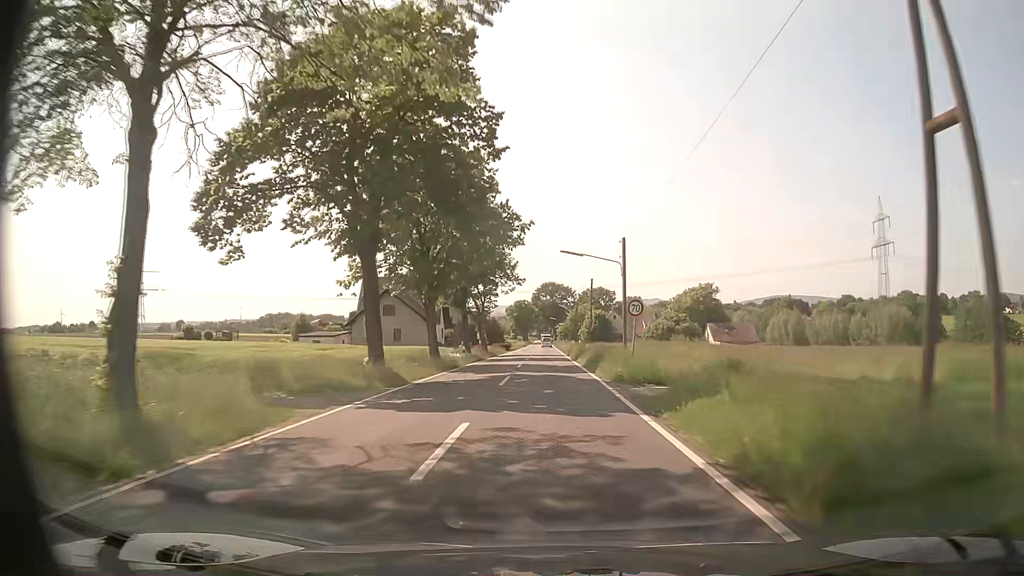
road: tertiary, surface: asphalt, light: Day
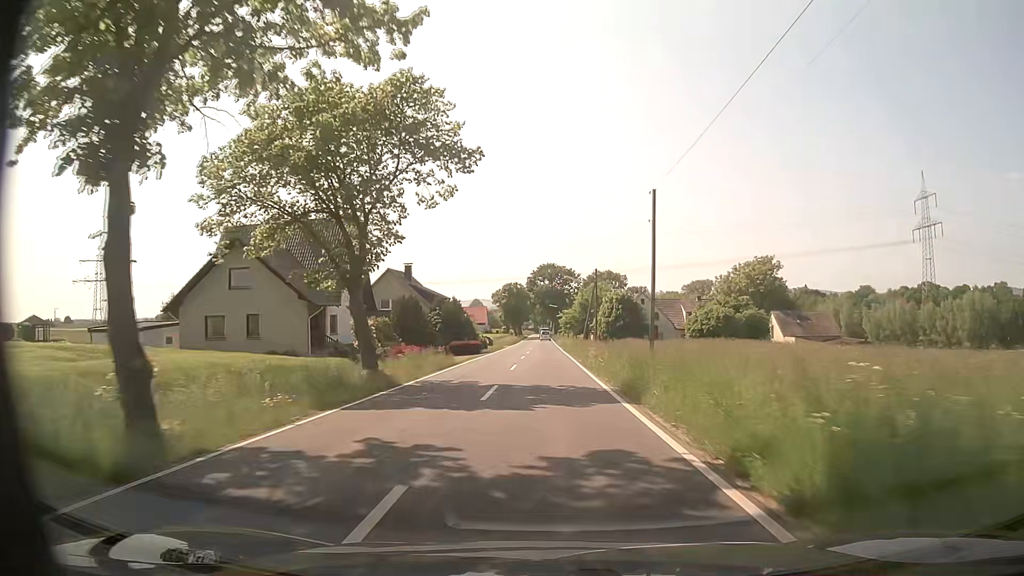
(-0.1, +40.2) m; 0°
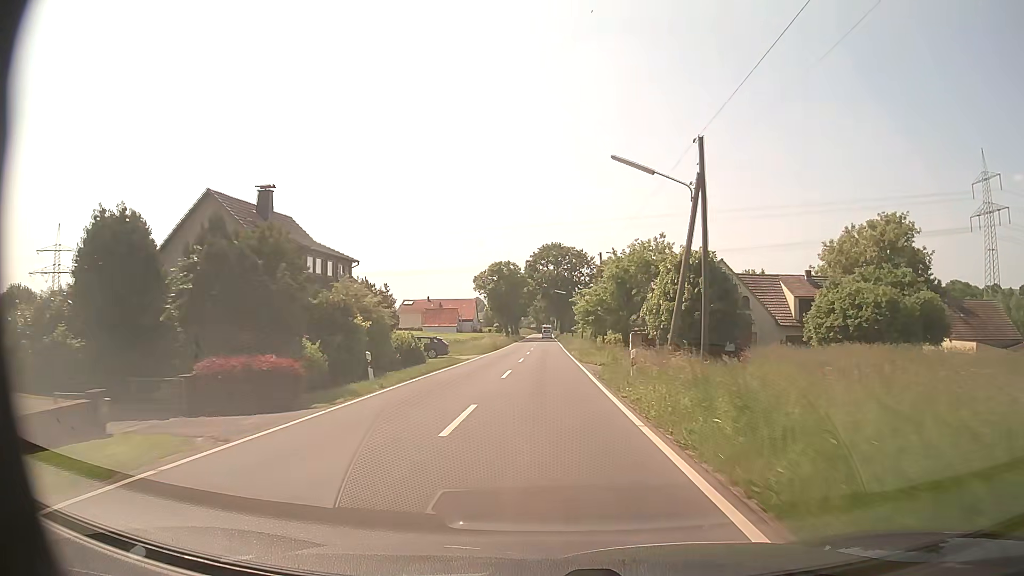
(+0.1, +40.8) m; 0°
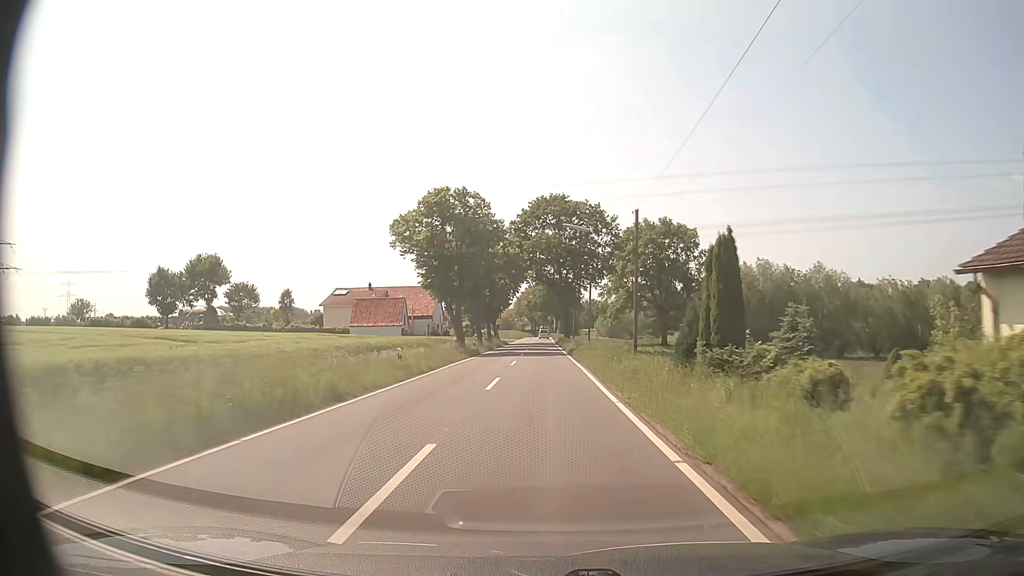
(0.0, +52.8) m; 0°
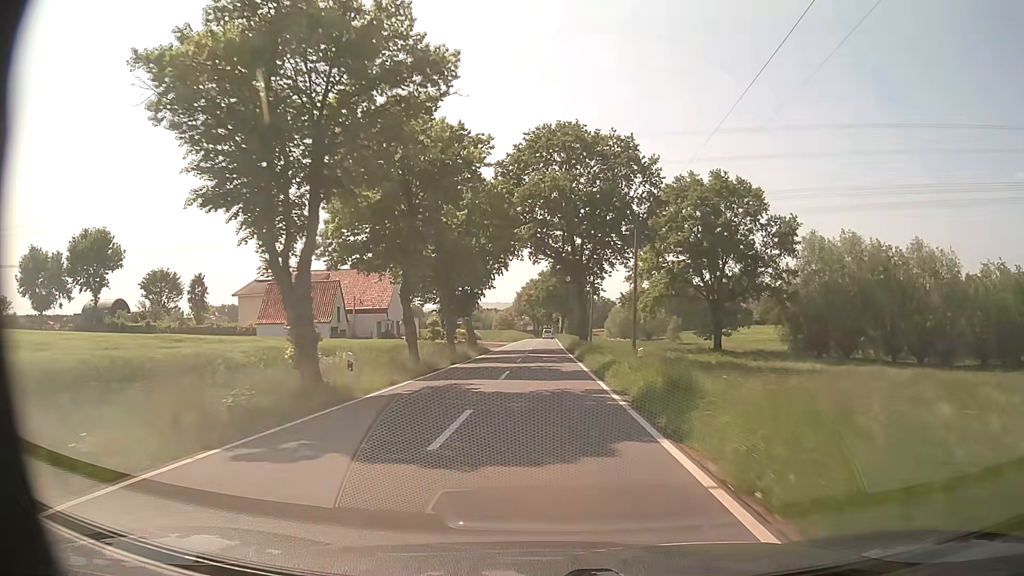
(-0.1, +32.3) m; 0°
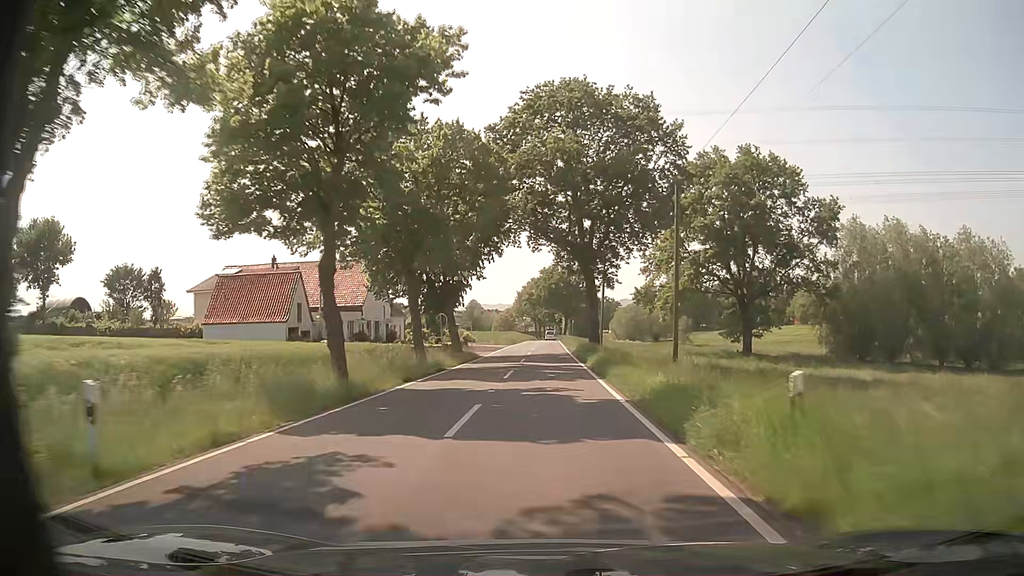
(0.0, +10.9) m; 0°
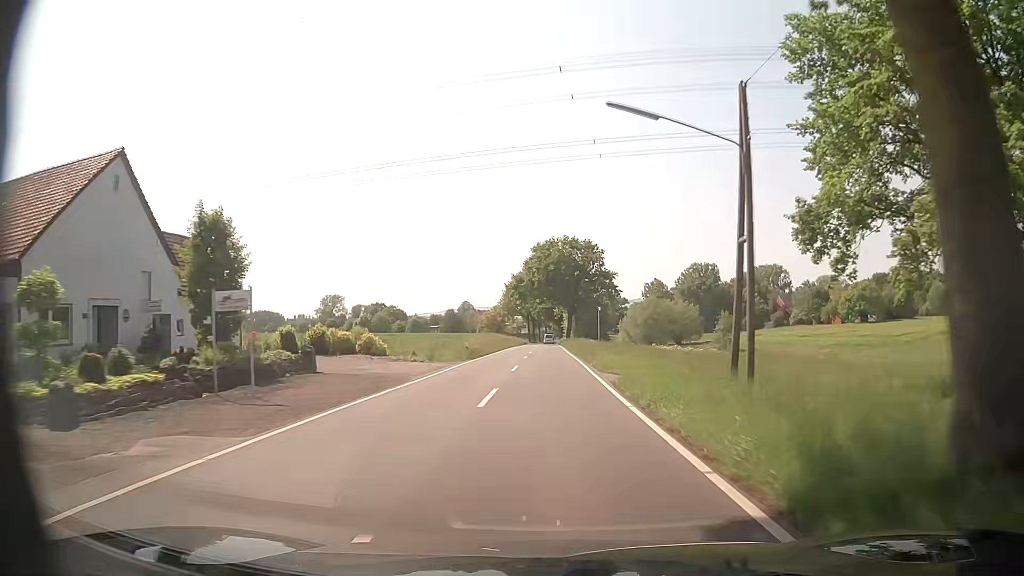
(+0.1, +44.4) m; +1°
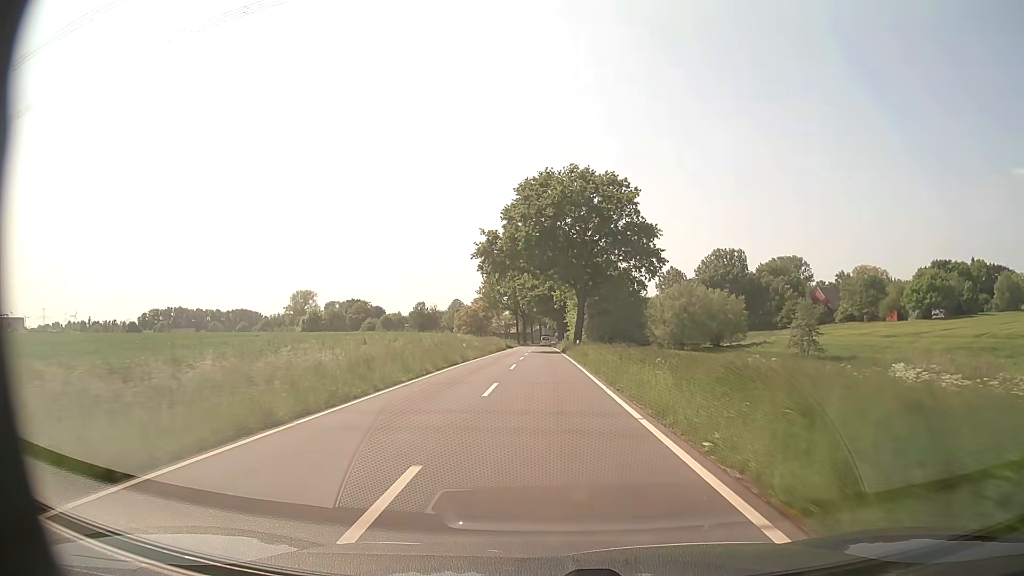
(0.0, +45.5) m; 0°
(0, +10) (0, +20) (0, +30) (0, +40) (0, +50) (0, +60) (0, +70) (-1, +80) (-1, +90) (-1, +100) m
